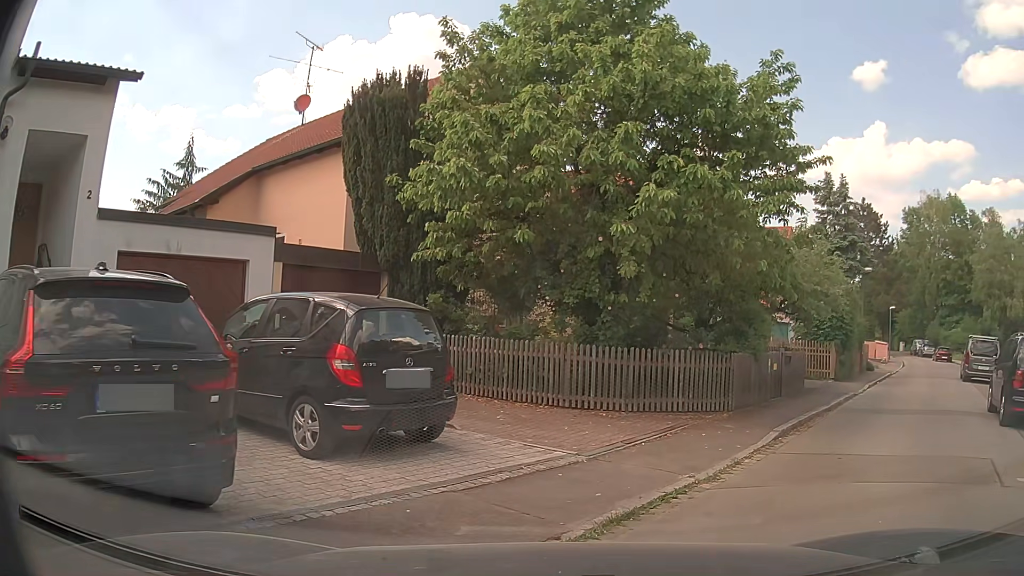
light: Day
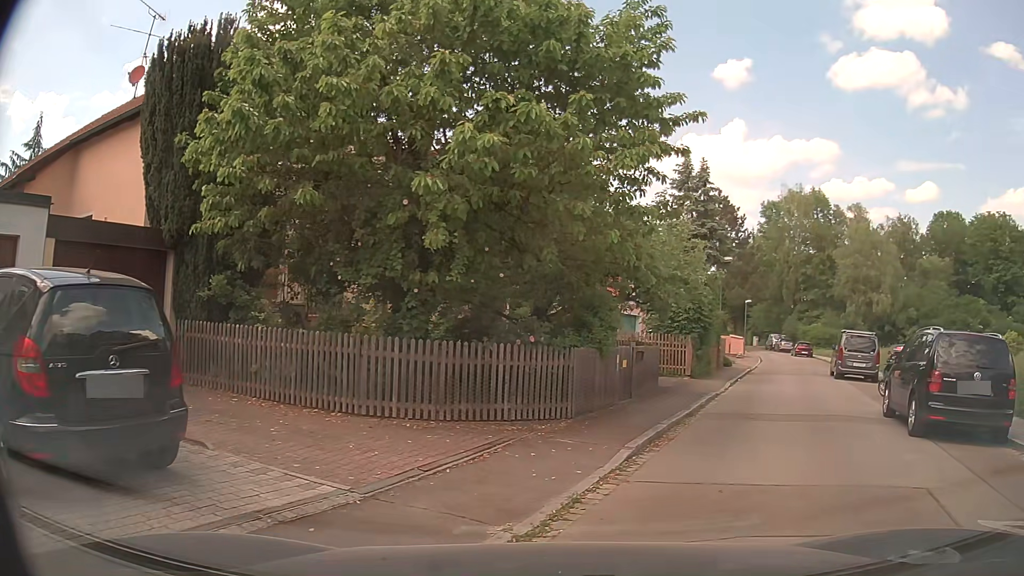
(+0.3, +2.2) m; +15°
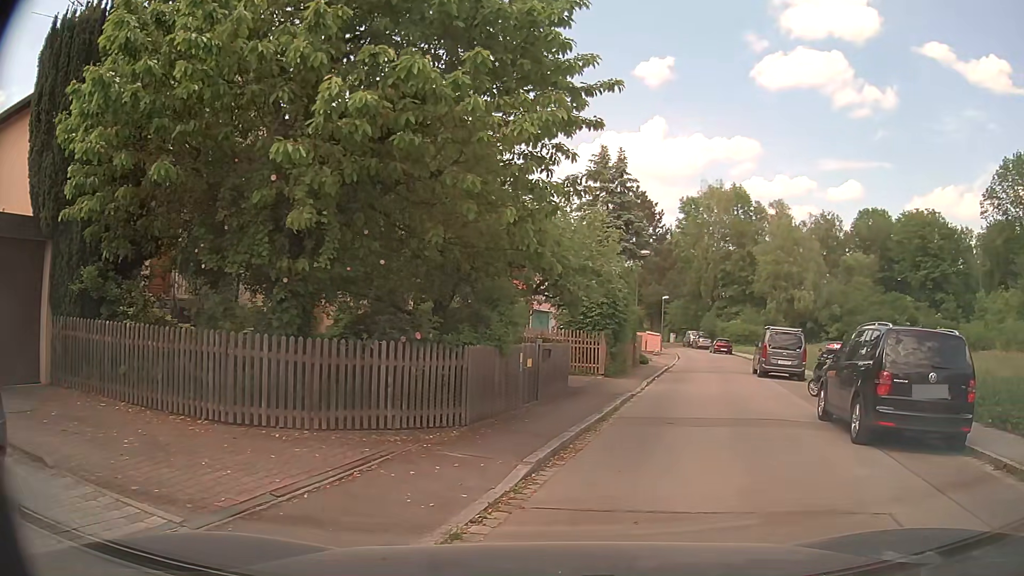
(+0.1, +1.2) m; +6°
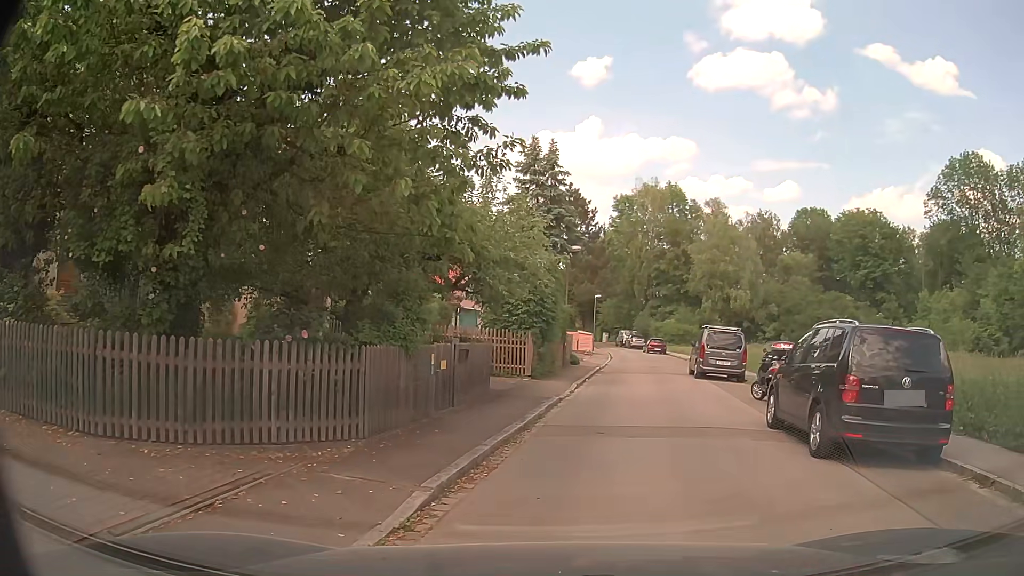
(+0.1, +1.2) m; +7°
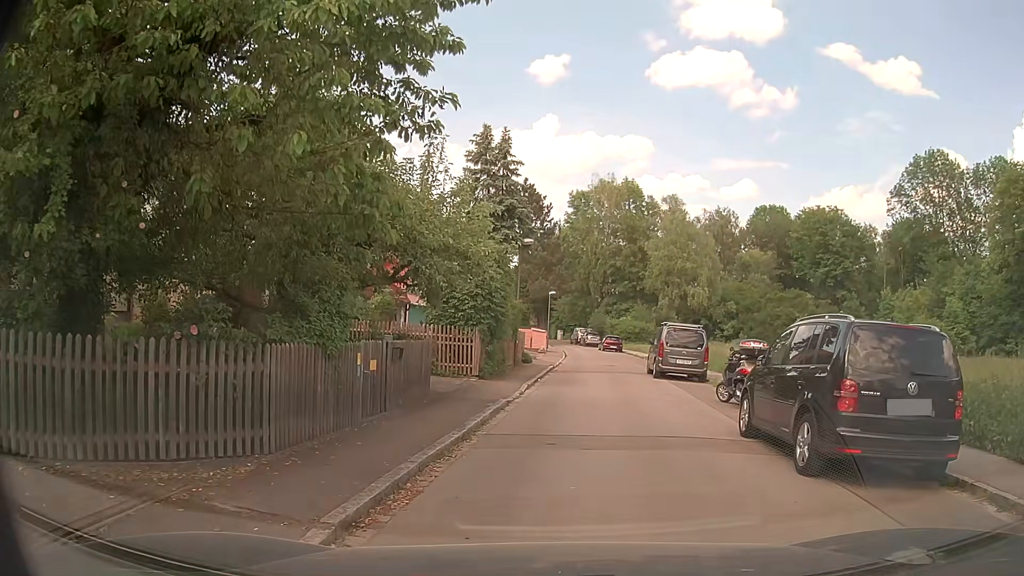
(+0.1, +1.2) m; +4°
